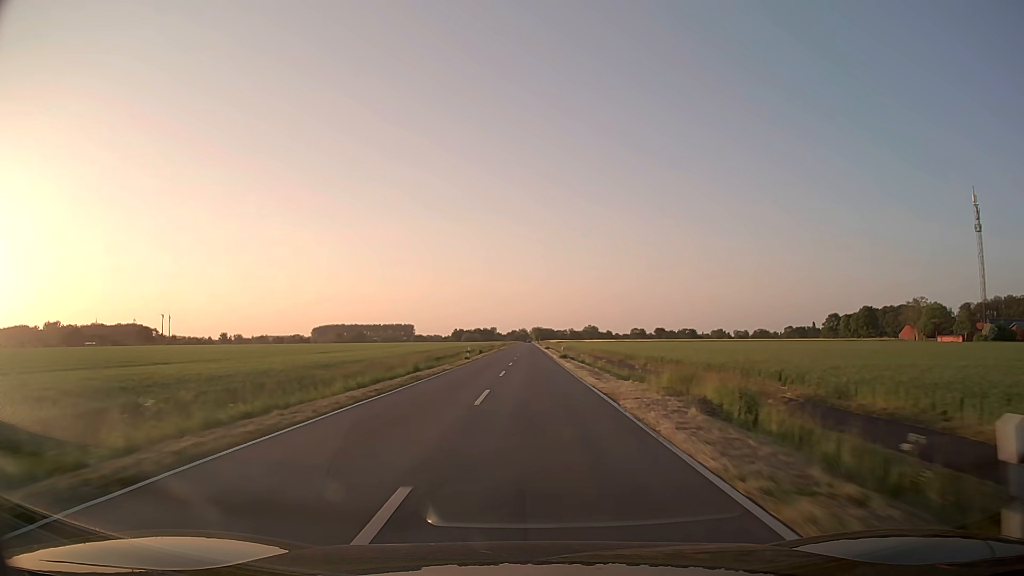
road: secondary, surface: asphalt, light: Day
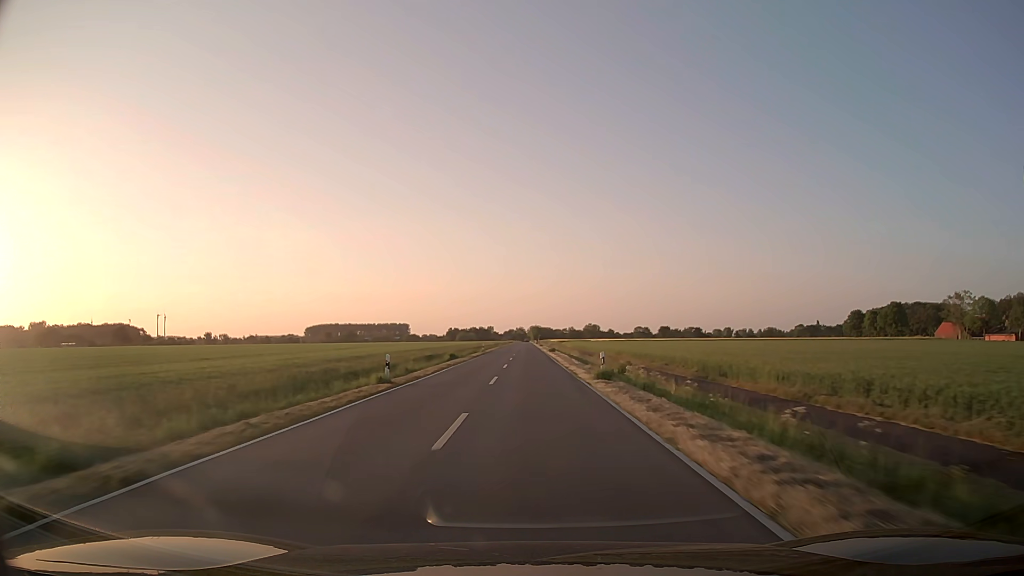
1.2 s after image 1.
(+0.1, +29.9) m; 0°
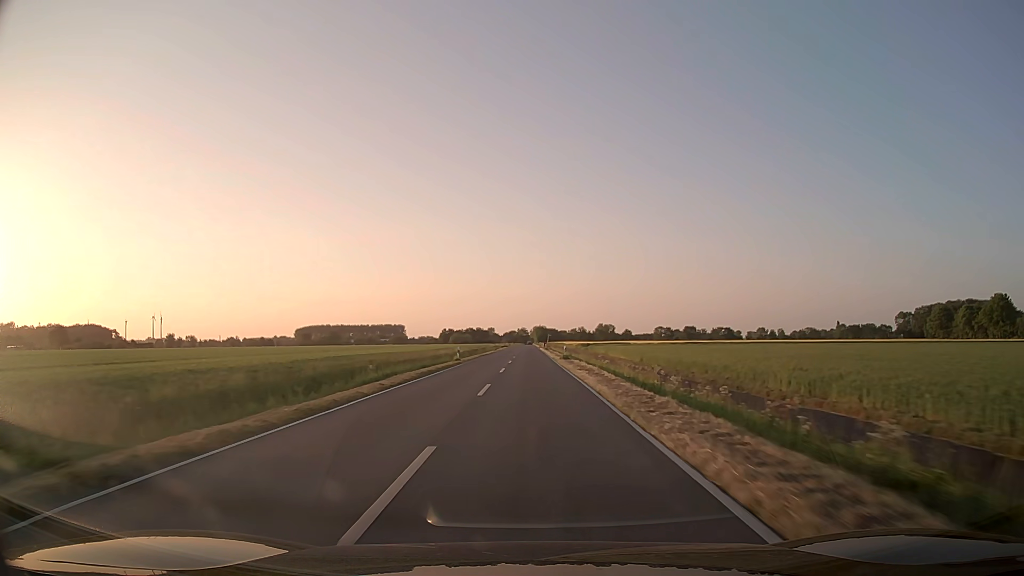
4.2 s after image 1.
(-0.1, +76.5) m; 0°
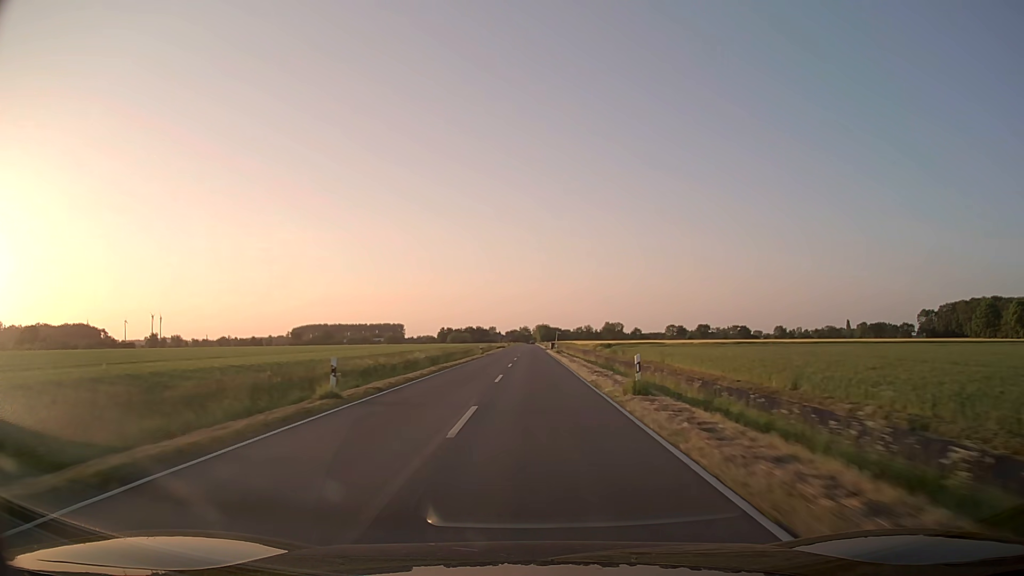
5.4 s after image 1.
(0.0, +31.0) m; 0°
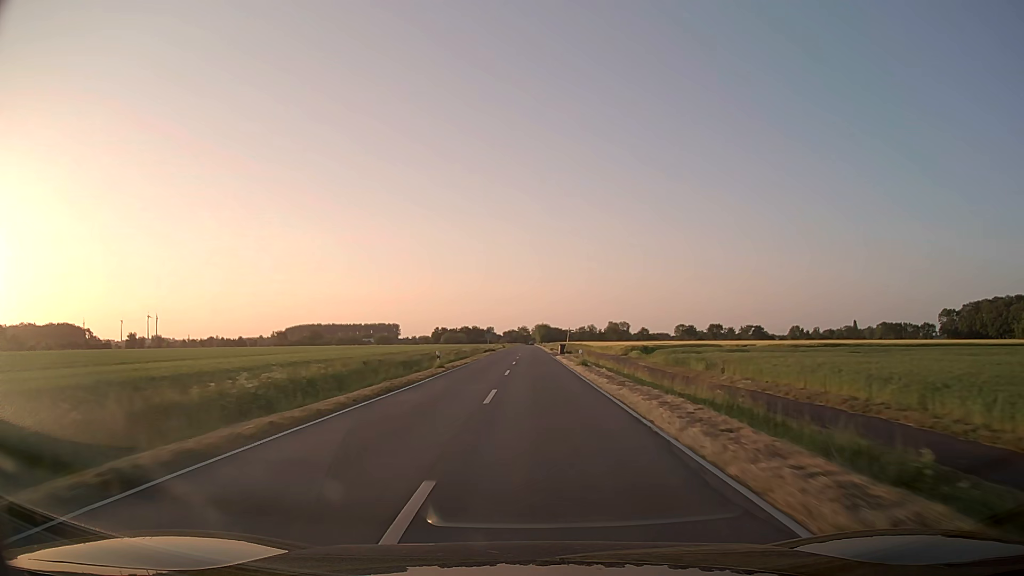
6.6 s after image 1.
(0.0, +31.2) m; 0°
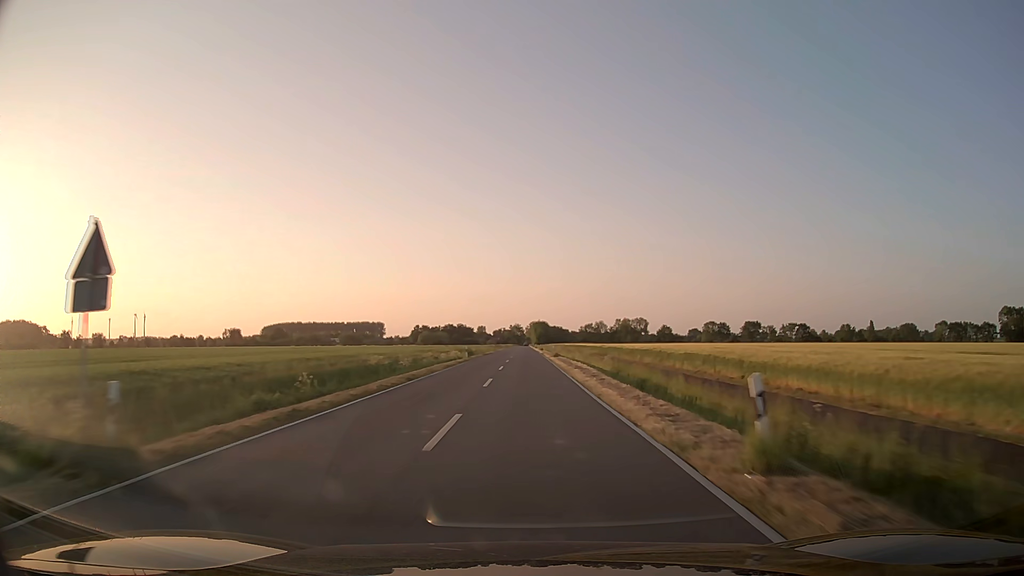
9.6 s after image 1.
(+0.5, +78.4) m; +1°
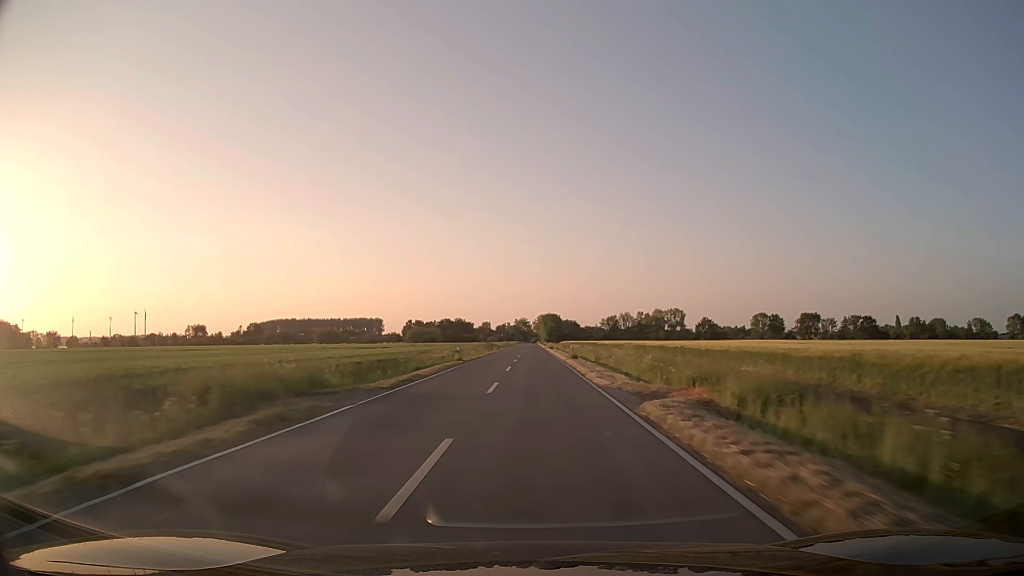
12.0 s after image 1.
(-0.2, +63.1) m; 0°
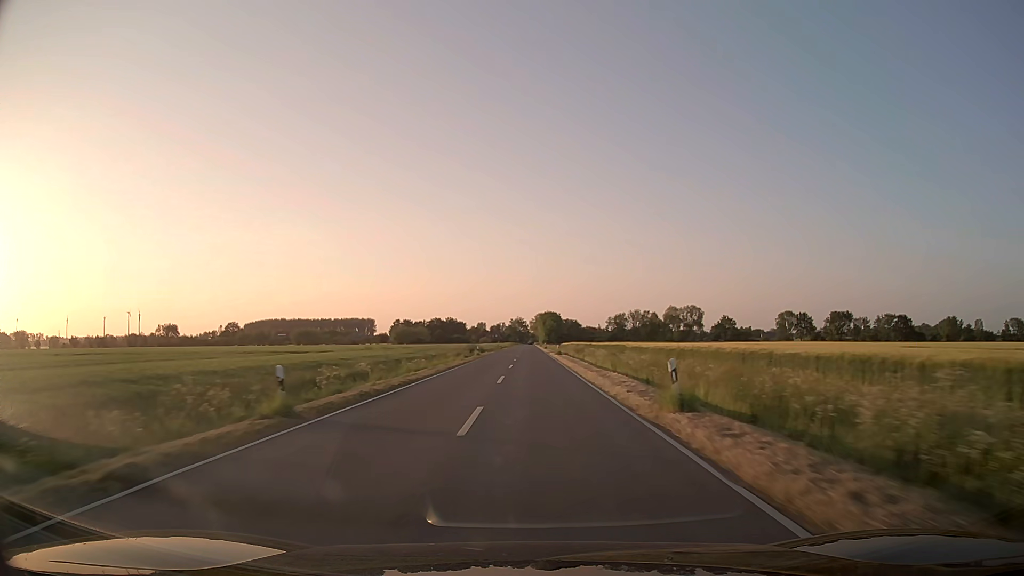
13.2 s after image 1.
(0.0, +31.6) m; 0°
(0, +10) (0, +20) (0, +30) (0, +40) (0, +50) (0, +60) (0, +70) (0, +80) (0, +90) (0, +100) m
